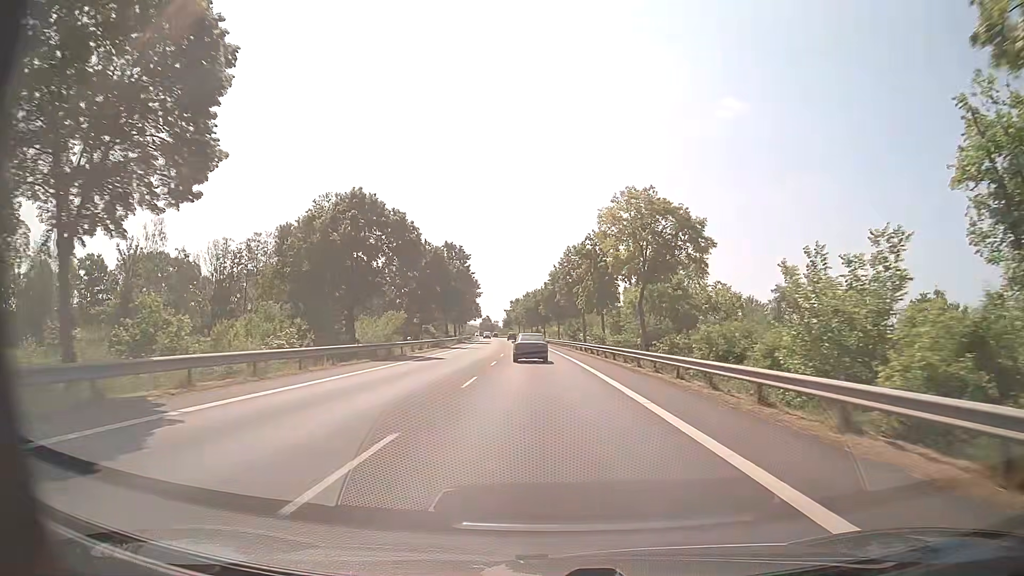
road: primary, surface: asphalt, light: Day
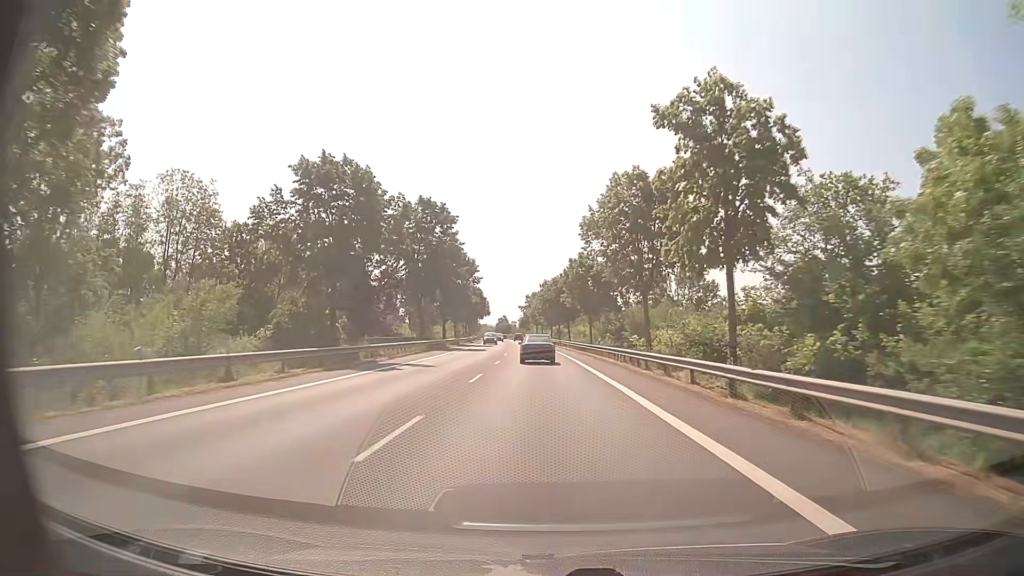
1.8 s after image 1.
(-0.6, +34.0) m; -2°
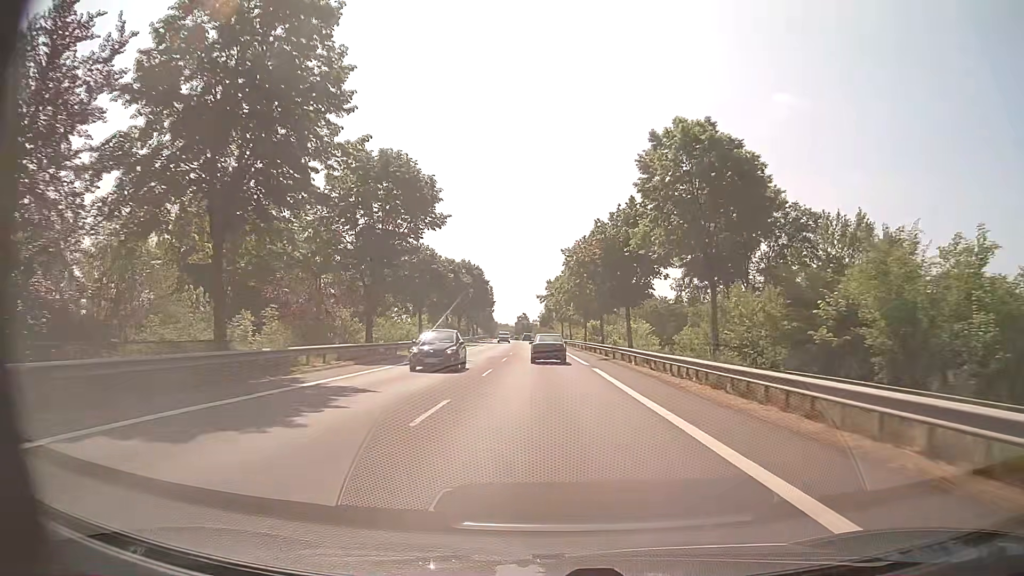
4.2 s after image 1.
(-0.9, +45.6) m; -2°
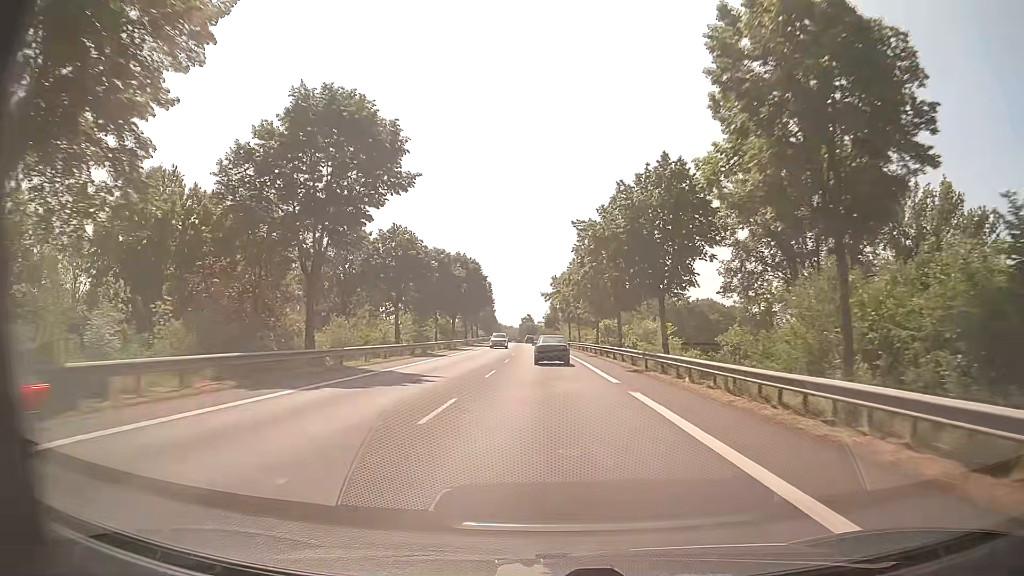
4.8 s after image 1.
(-0.1, +11.5) m; -1°
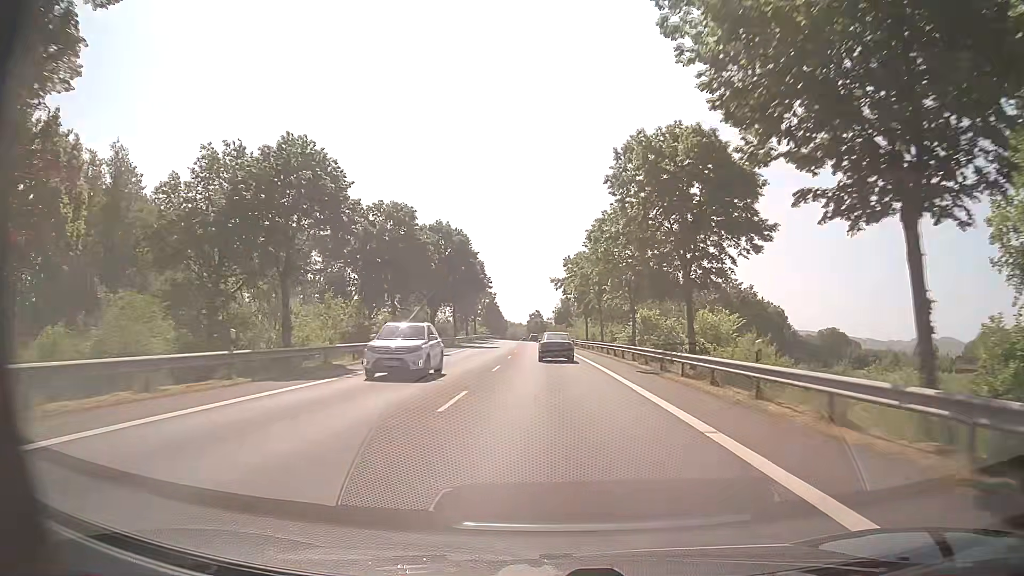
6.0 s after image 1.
(-0.2, +23.0) m; -1°
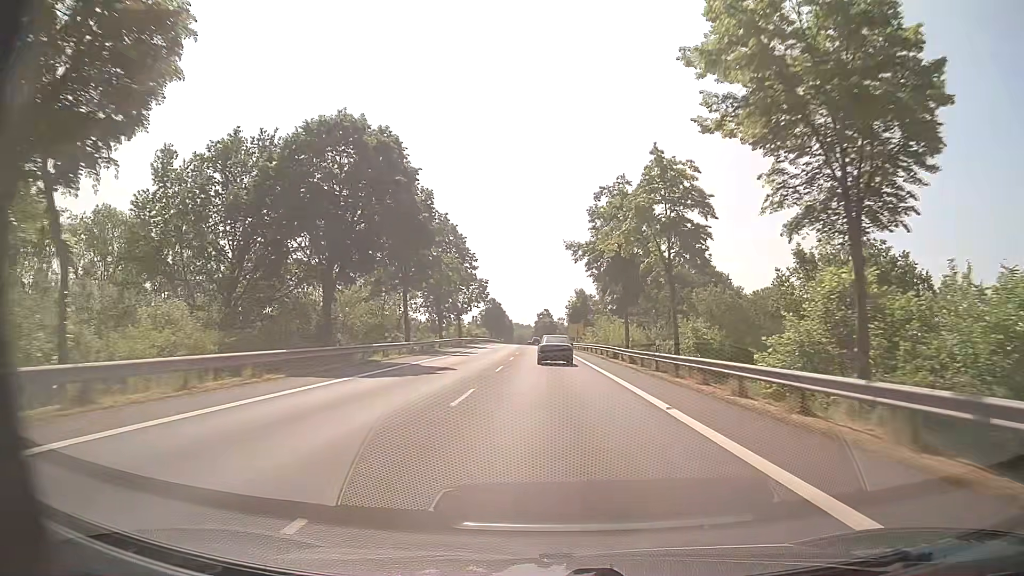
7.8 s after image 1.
(-0.3, +34.7) m; -1°
(0, +10) (0, +20) (0, +30) (0, +40) (0, +50) (0, +60) (0, +70) (0, +80) (0, +90) (-1, +100) m
